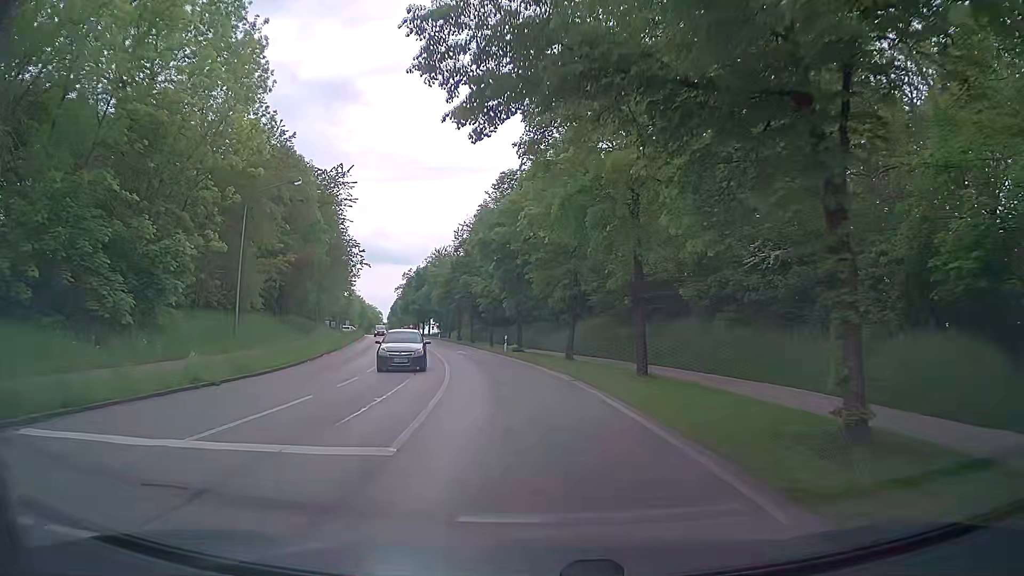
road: secondary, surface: asphalt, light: Day
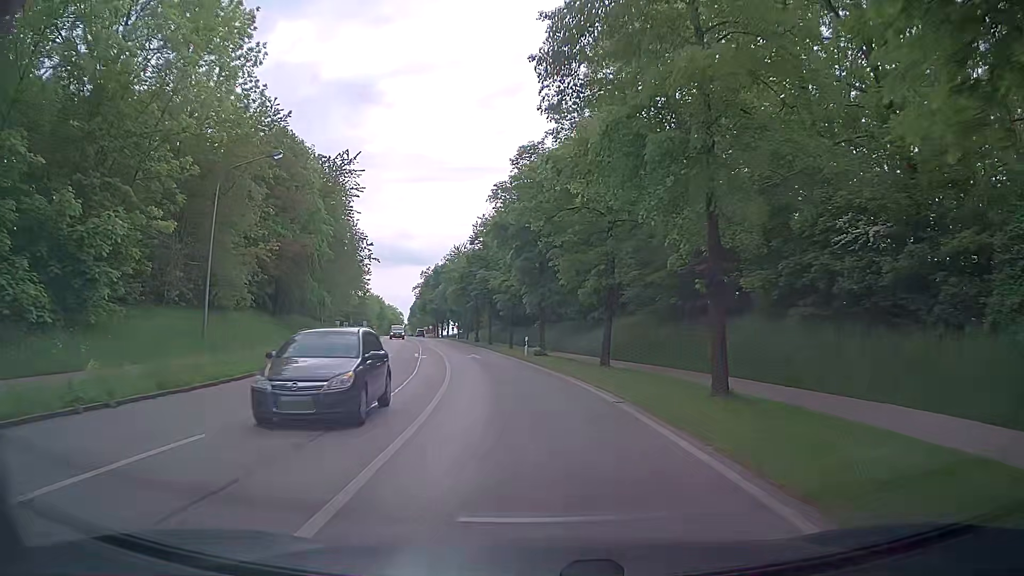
(-0.1, +6.1) m; -2°
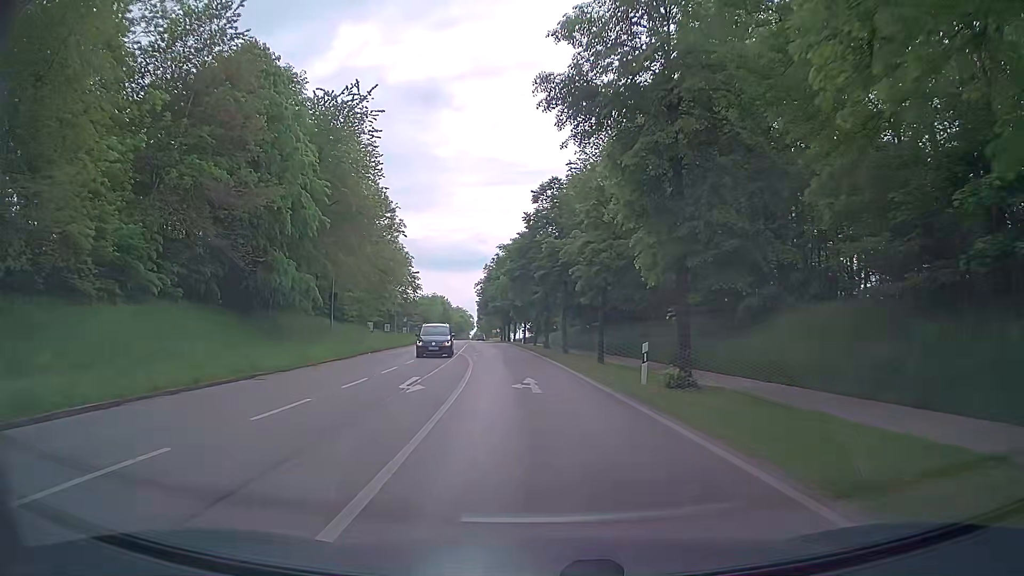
(-1.1, +19.8) m; -6°
(0, +10) (-1, +20) (-1, +30) (-2, +40) (-3, +50) (-4, +60) (-6, +70) (-7, +80) (-8, +90) (-9, +100) m
